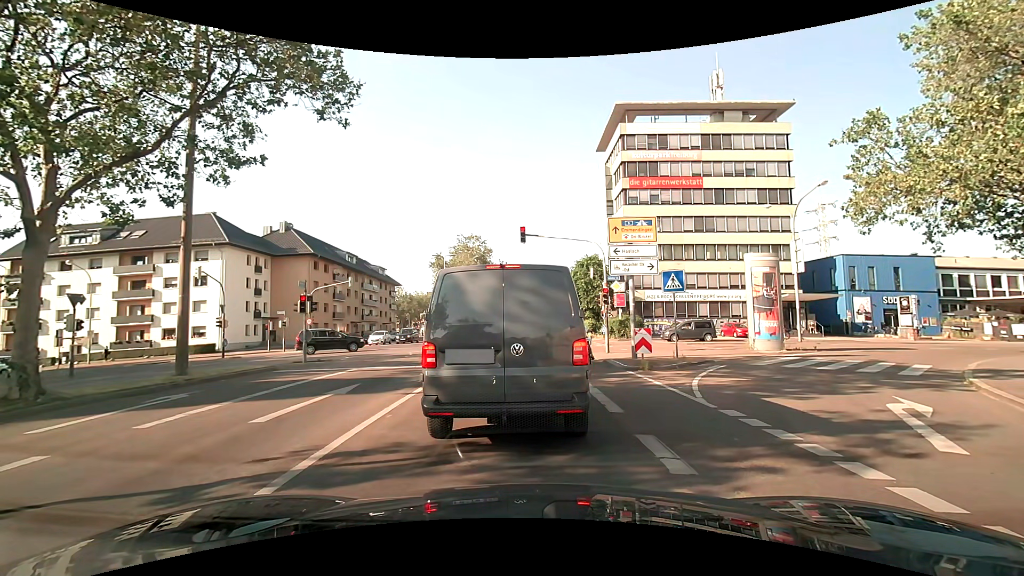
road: secondary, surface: asphalt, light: Day
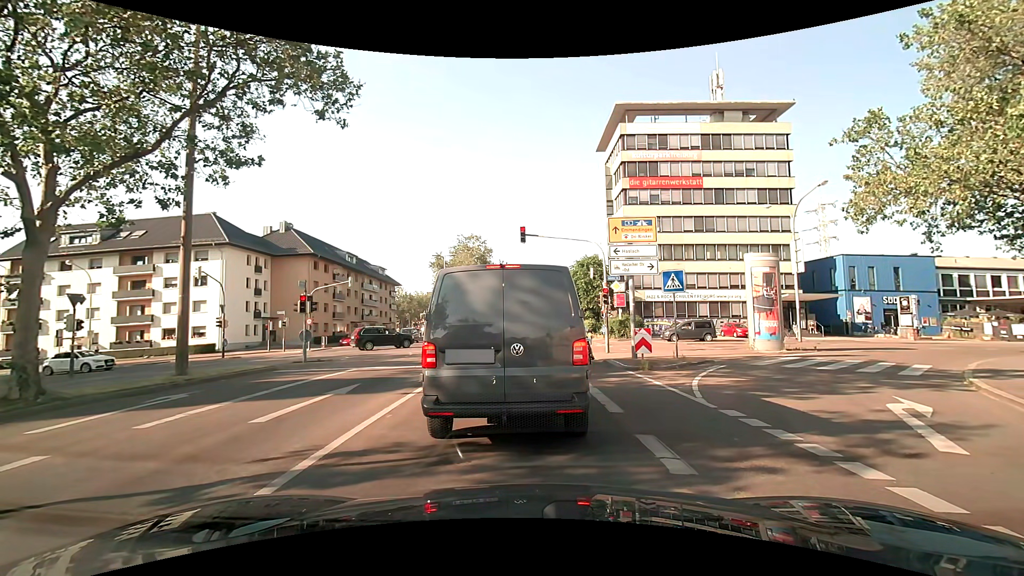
(0.0, 0.0) m; 0°
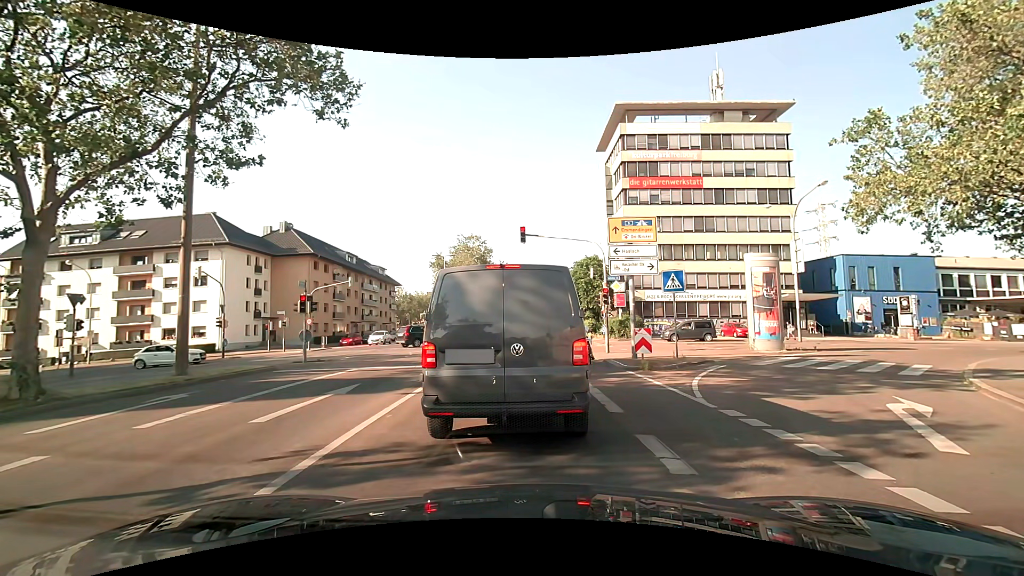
(0.0, 0.0) m; 0°
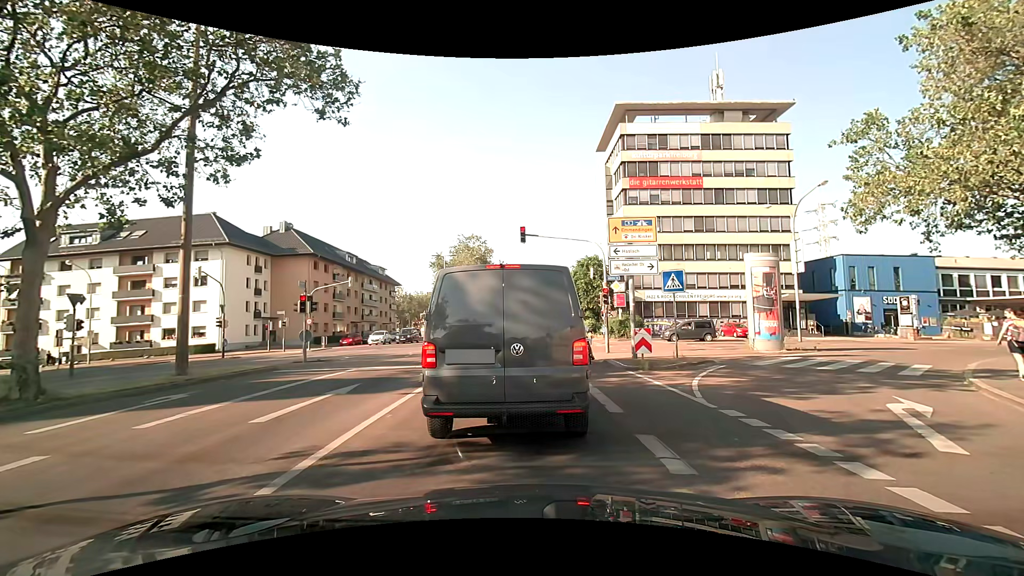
(0.0, 0.0) m; 0°
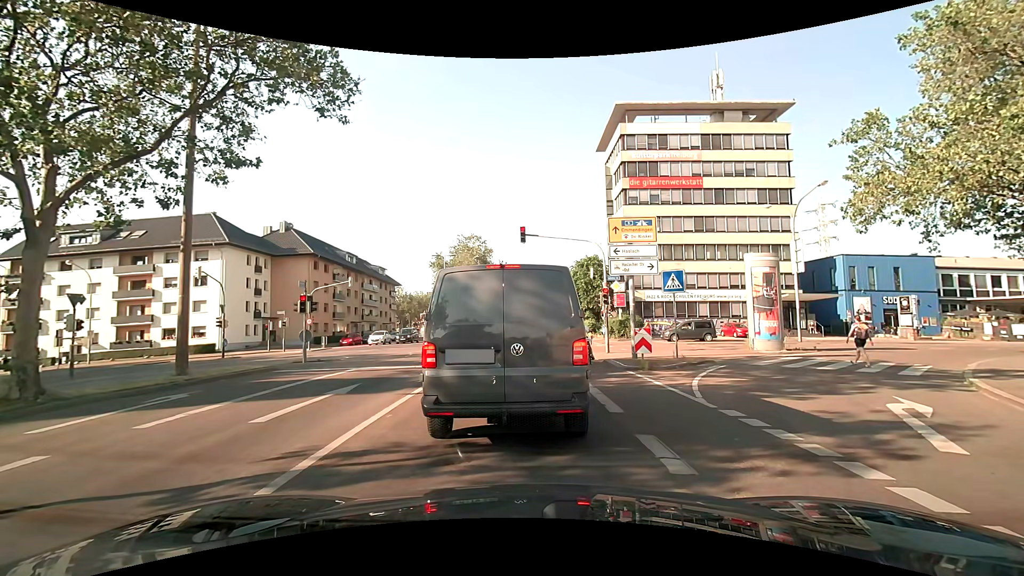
(0.0, 0.0) m; 0°
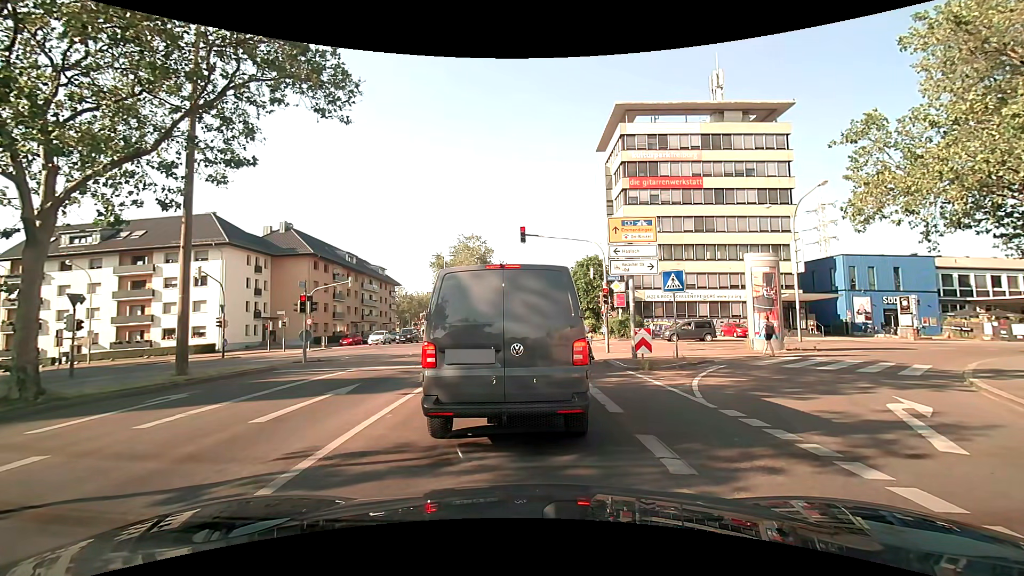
(0.0, 0.0) m; 0°
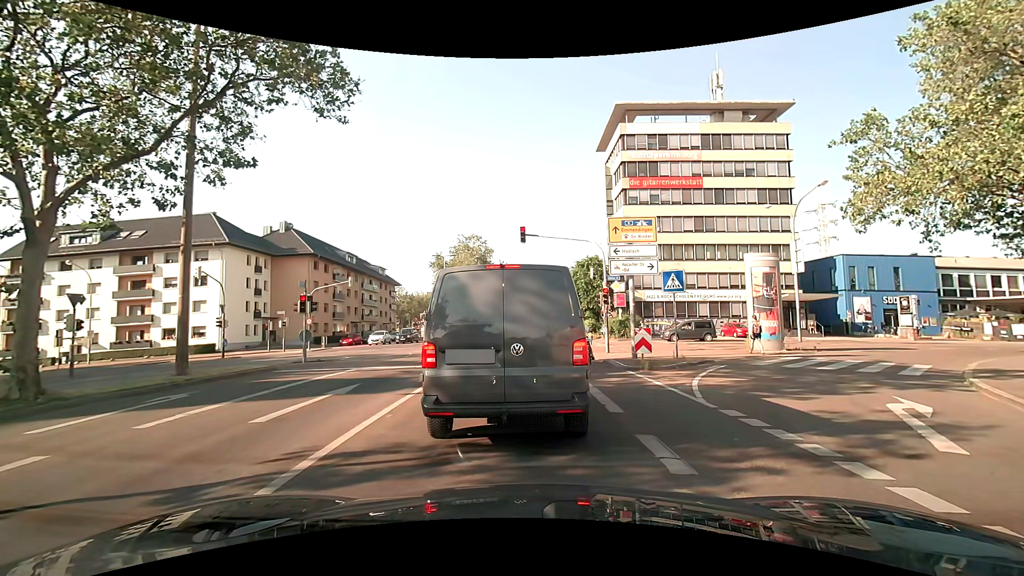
(0.0, 0.0) m; 0°
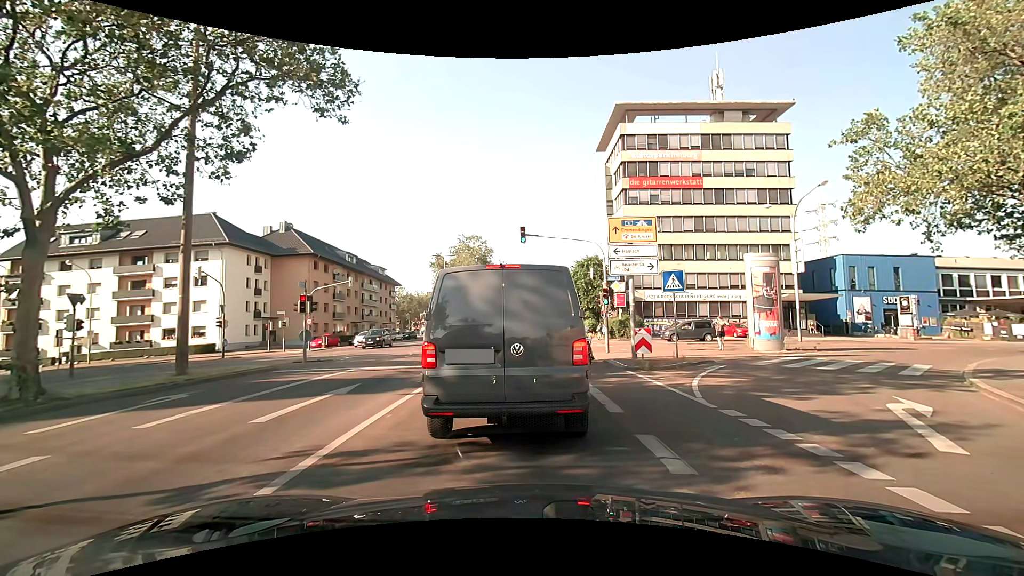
(0.0, 0.0) m; 0°
